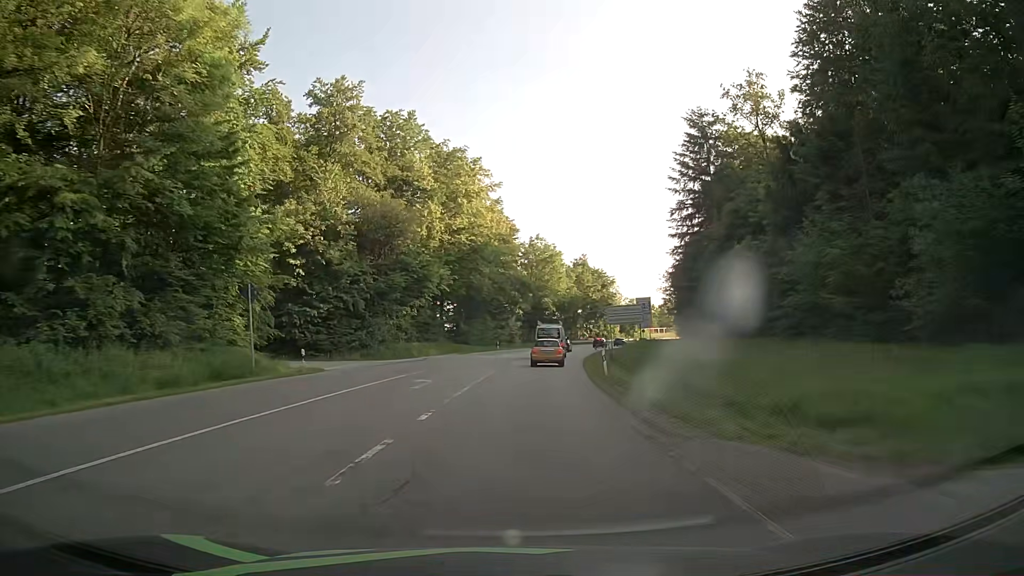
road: secondary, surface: asphalt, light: Day
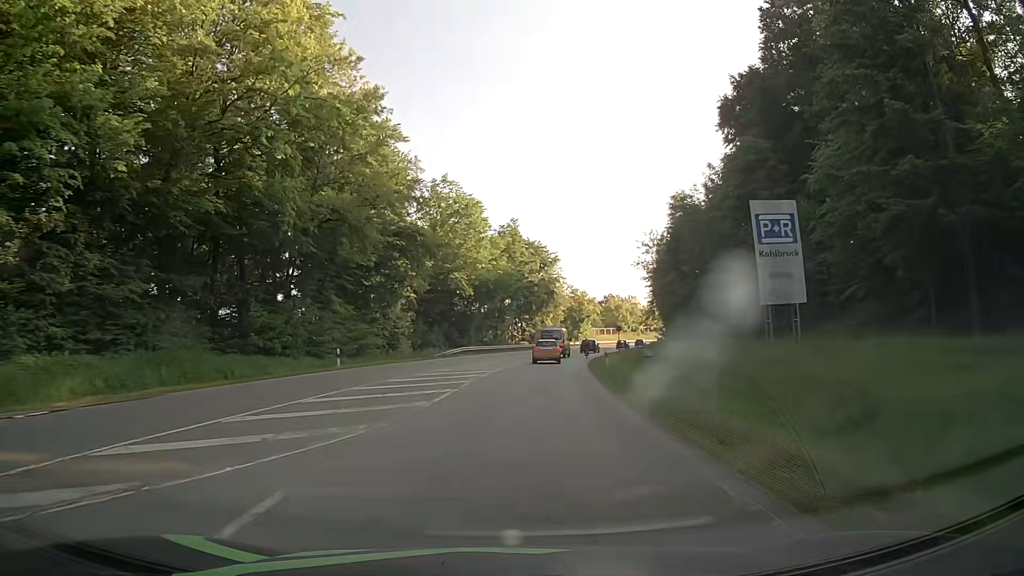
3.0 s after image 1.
(+2.8, +47.3) m; +7°
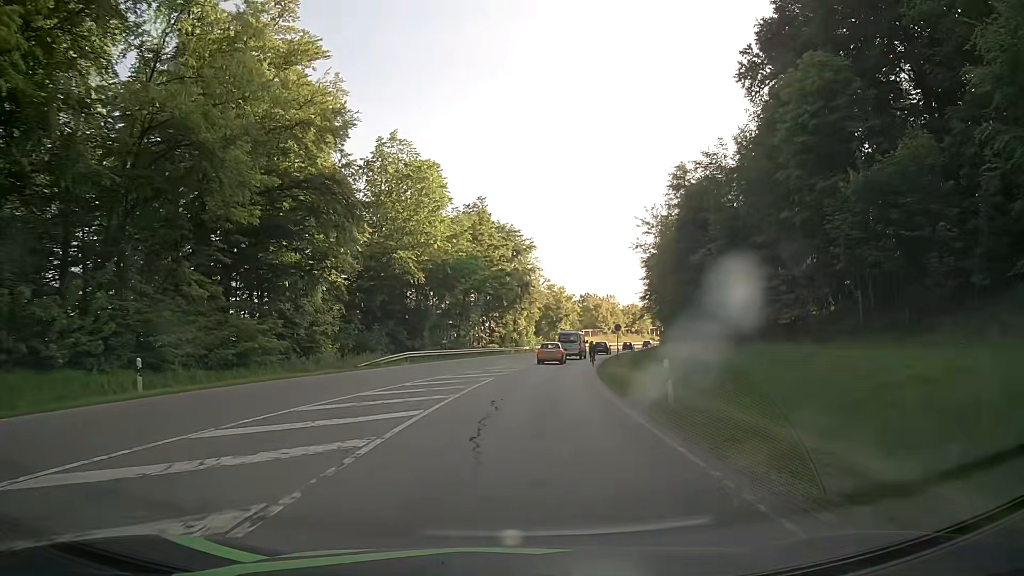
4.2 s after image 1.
(+0.4, +17.3) m; +3°
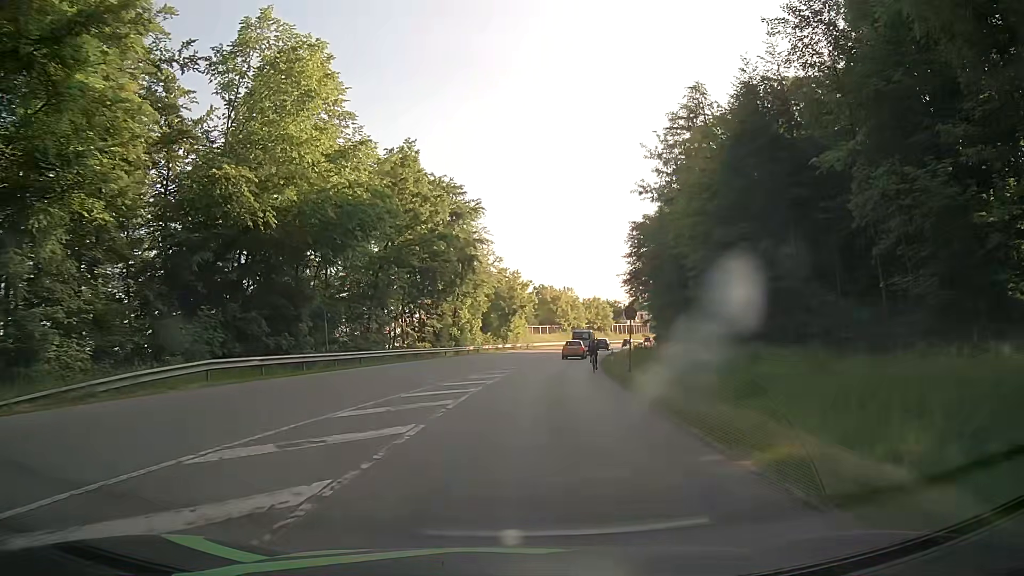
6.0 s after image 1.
(+0.9, +24.2) m; +5°
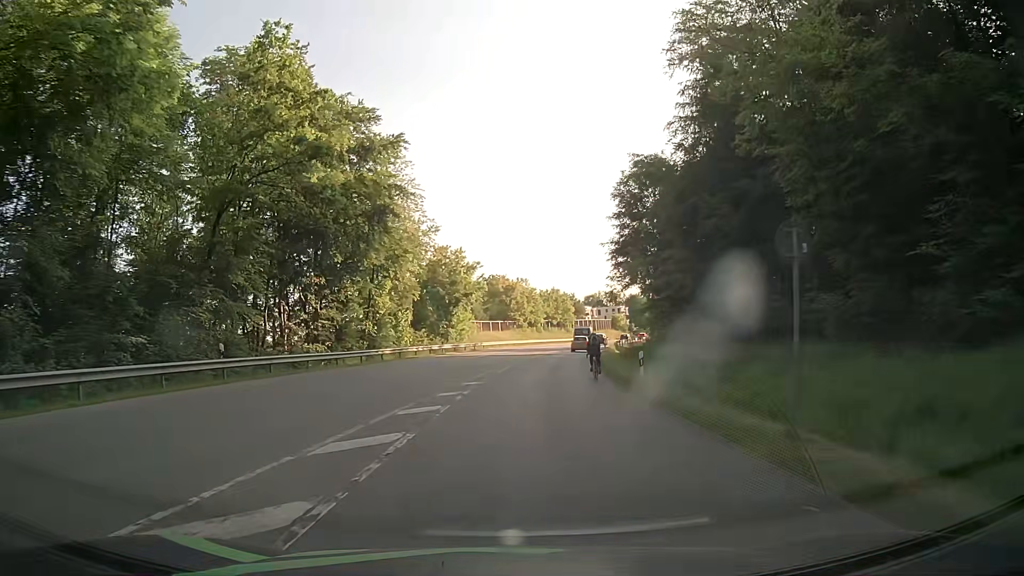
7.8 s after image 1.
(+0.7, +21.5) m; +4°
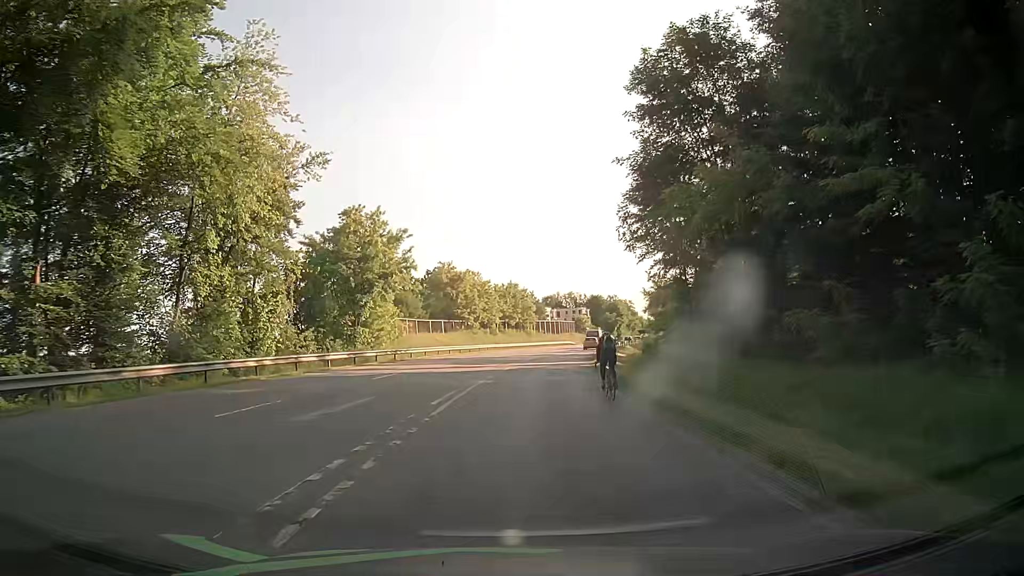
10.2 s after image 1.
(+0.9, +24.1) m; +4°
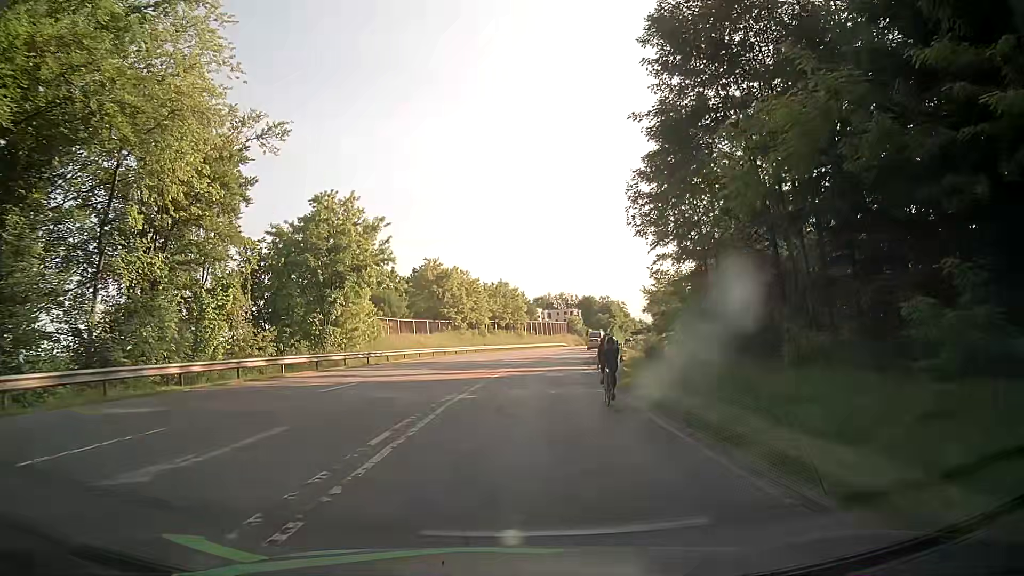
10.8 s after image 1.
(+0.1, +5.5) m; +1°
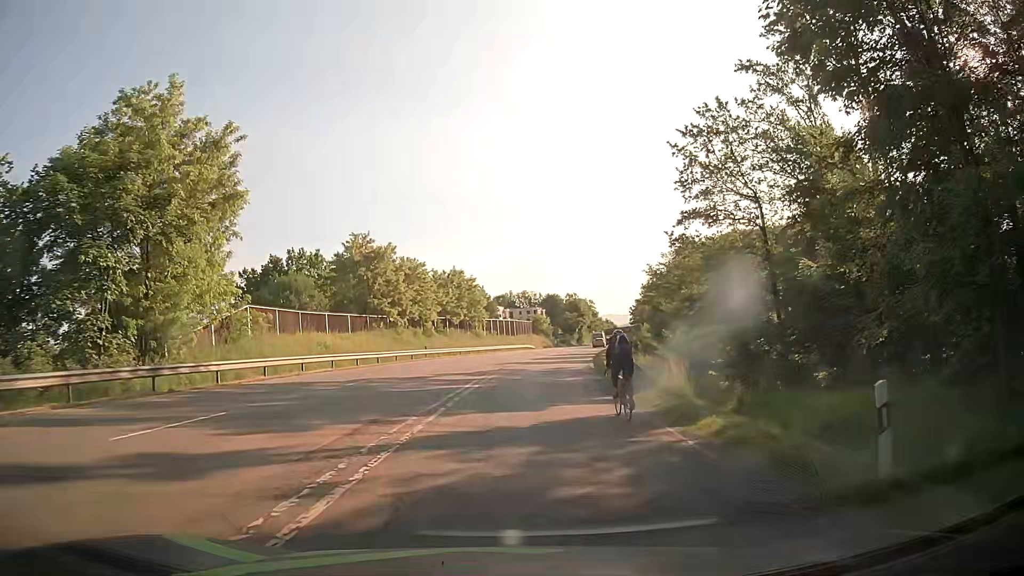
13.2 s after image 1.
(+0.6, +21.0) m; +4°
(0, +10) (0, +20) (+1, +30) (+1, +40) (+2, +50) (+4, +60) (+5, +70) (+7, +80) (+8, +90) (+10, +99) m
